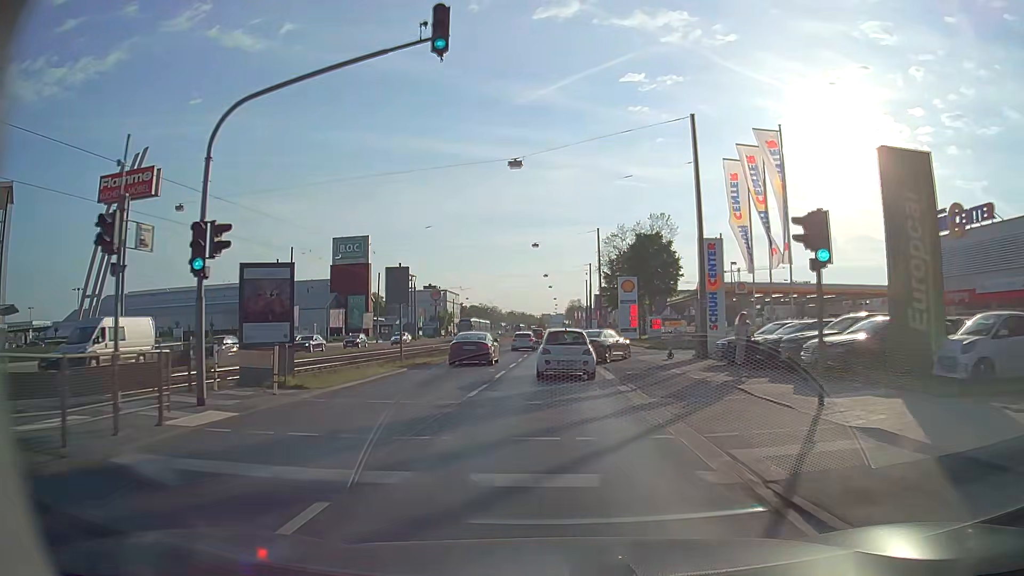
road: primary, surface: asphalt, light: Day
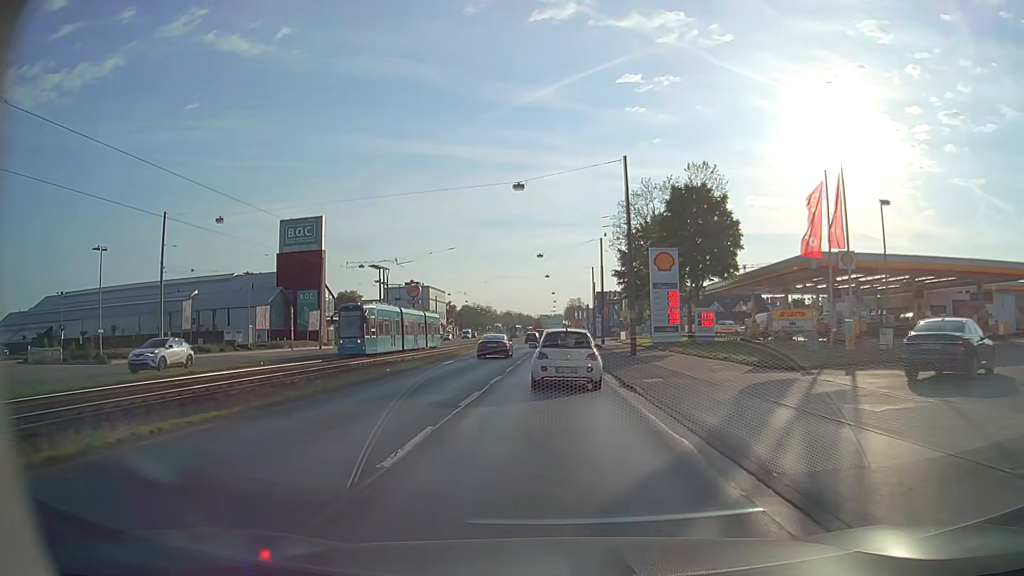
(0.0, +25.7) m; 0°
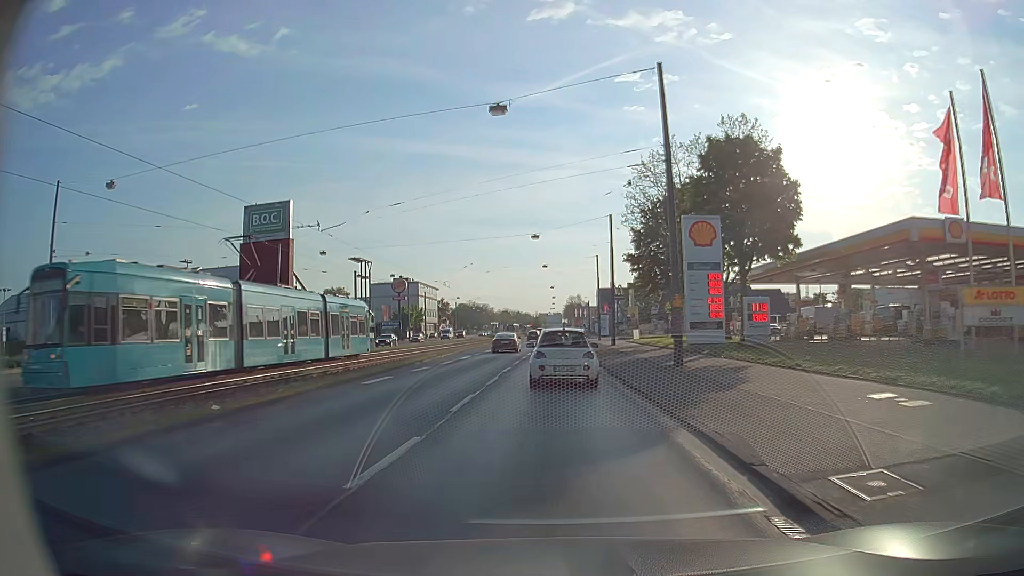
(0.0, +13.1) m; 0°
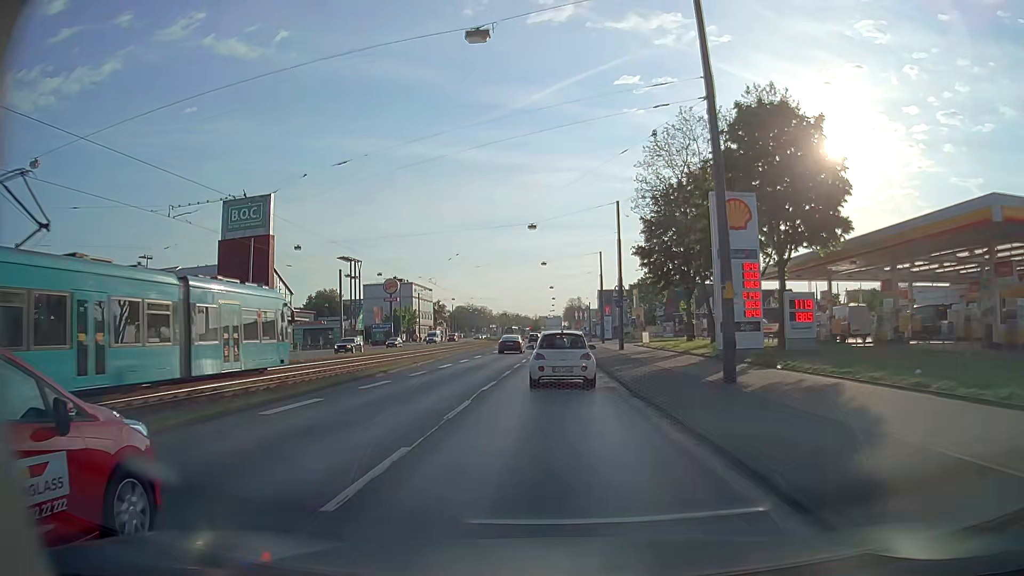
(0.0, +6.7) m; 0°
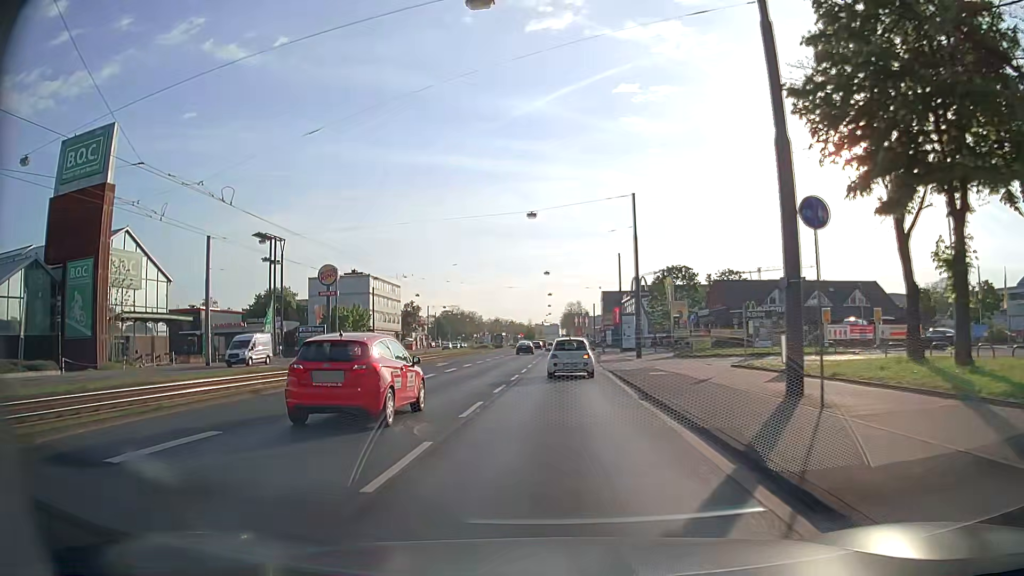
(+0.3, +35.5) m; 0°
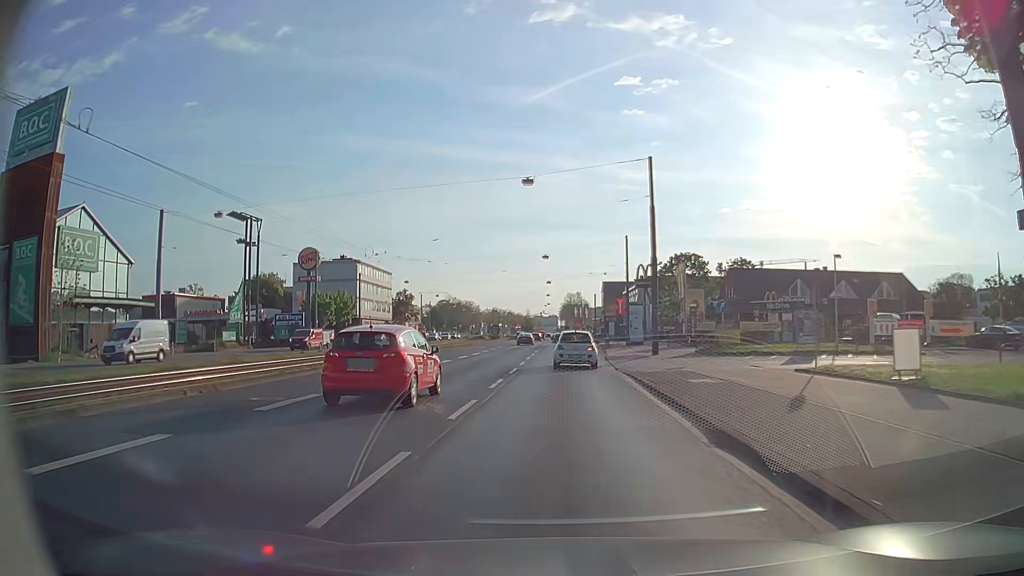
(+0.1, +7.6) m; 0°
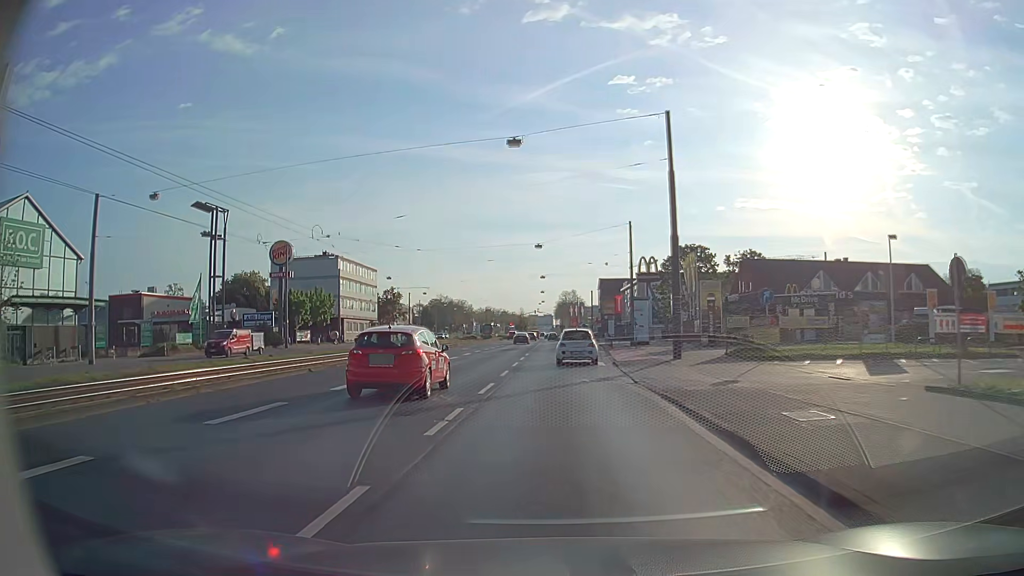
(+0.1, +7.8) m; +1°
